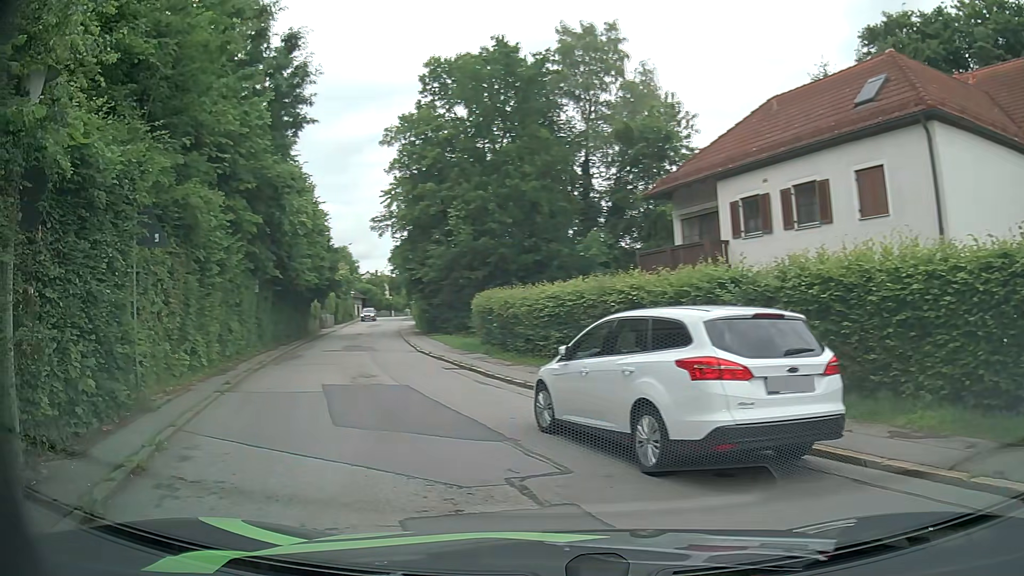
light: Day
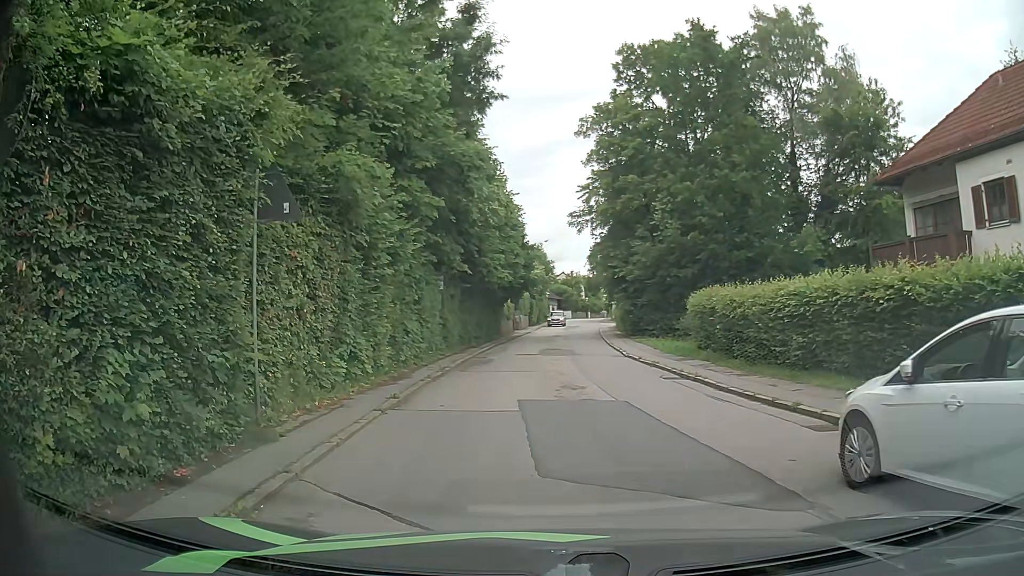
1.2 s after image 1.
(-0.5, +3.0) m; -16°
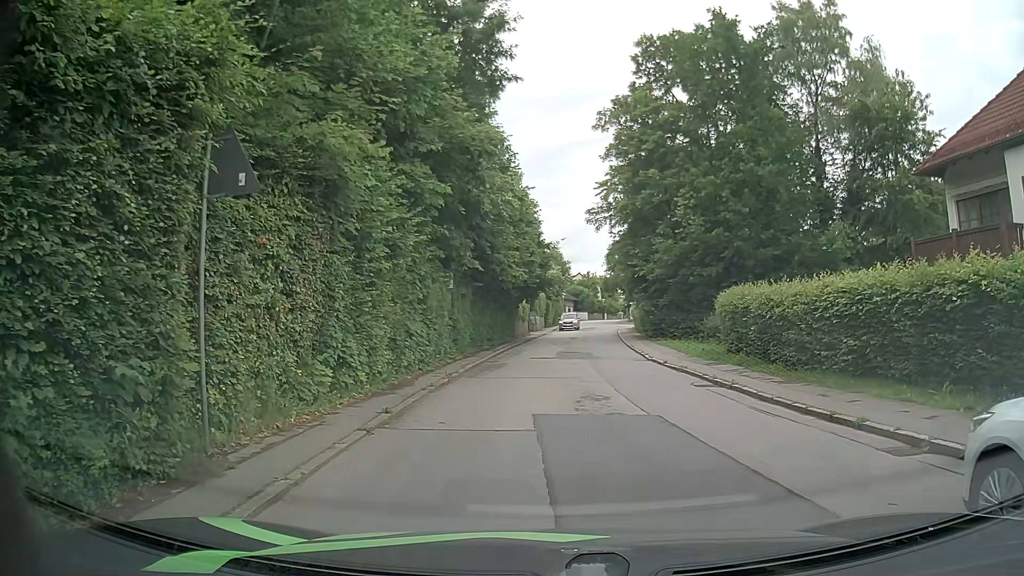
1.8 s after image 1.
(0.0, +1.8) m; -1°
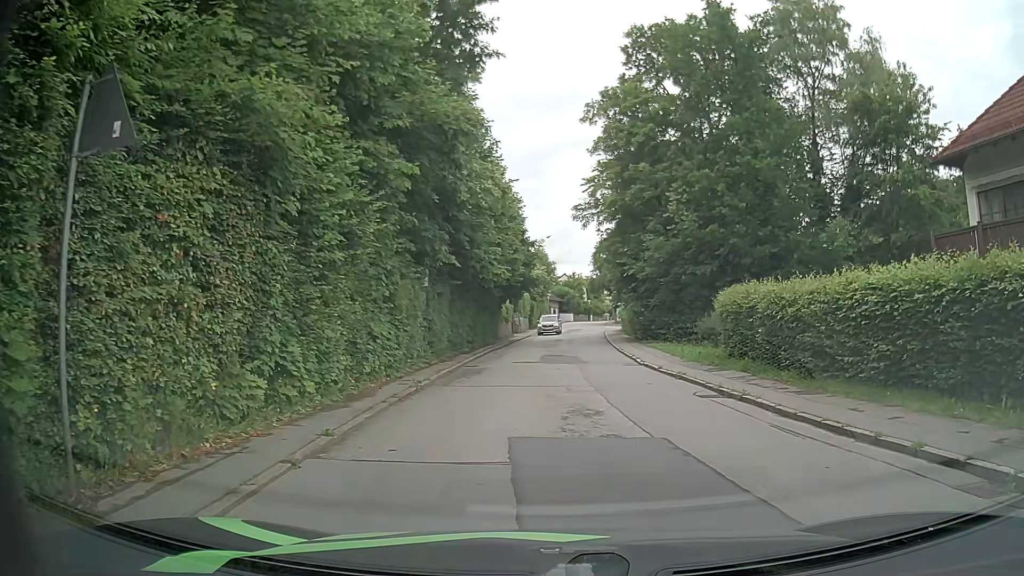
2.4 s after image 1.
(0.0, +2.0) m; +2°
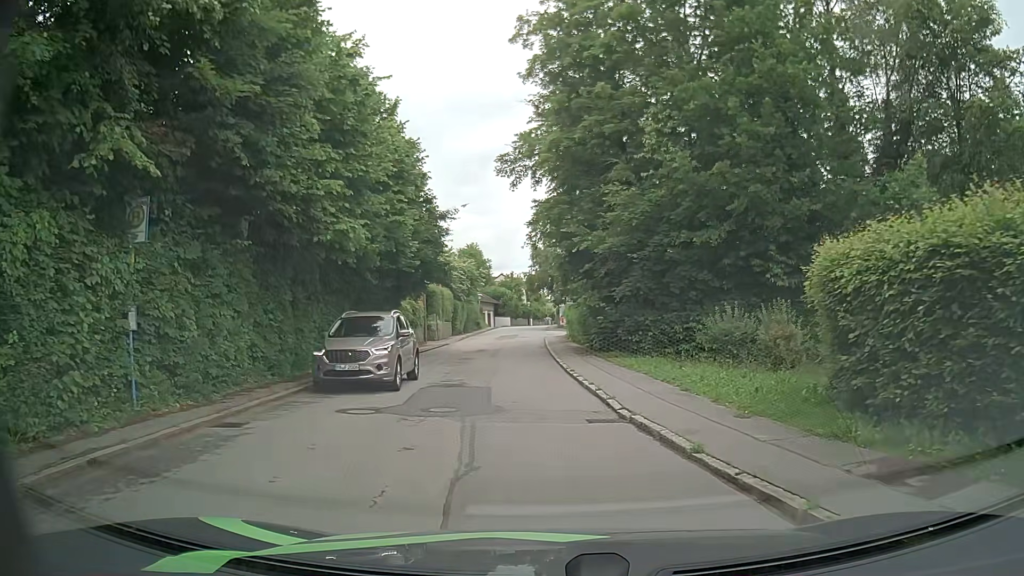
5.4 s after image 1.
(+0.7, +13.3) m; +3°
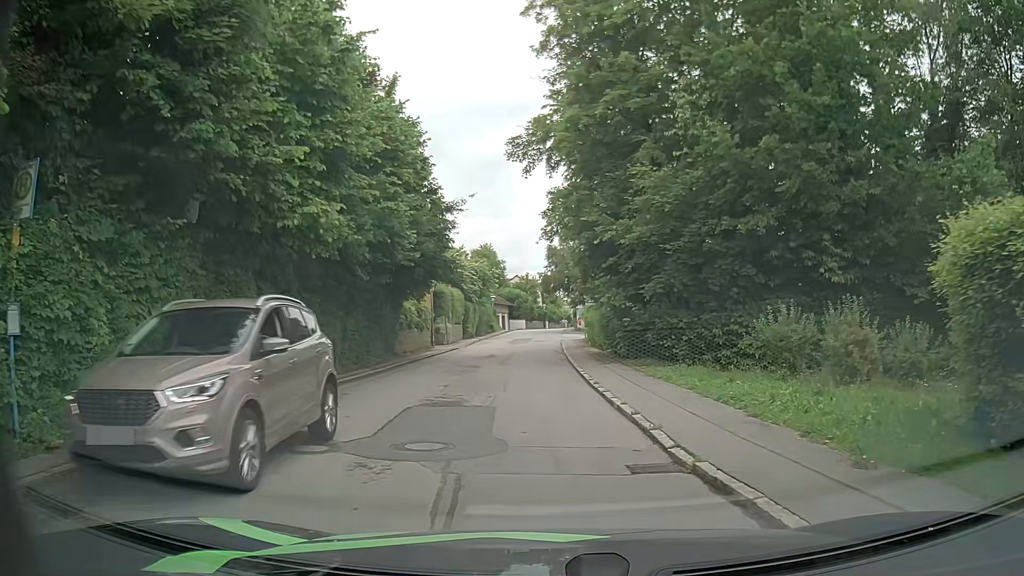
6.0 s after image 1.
(0.0, +3.1) m; -1°
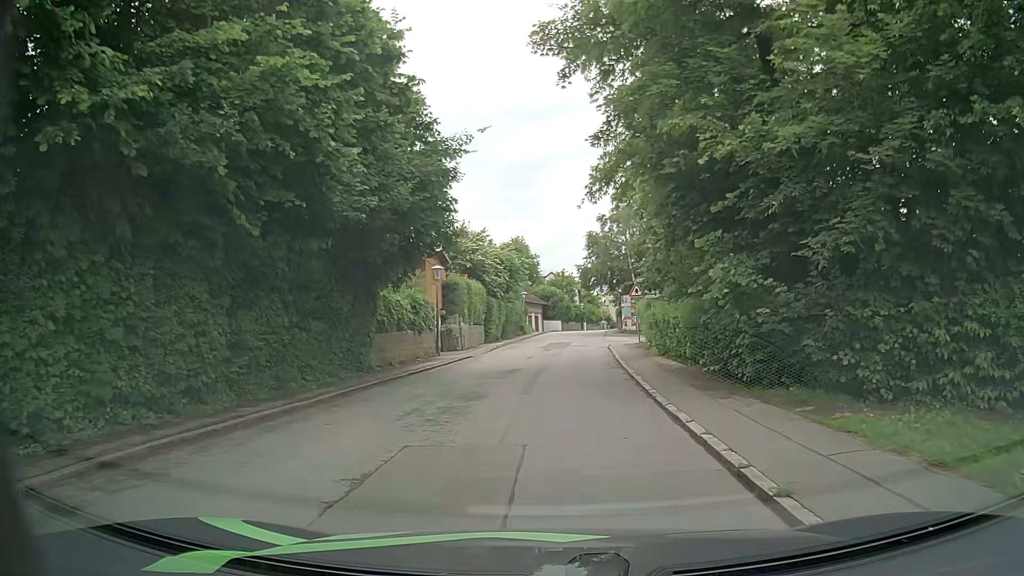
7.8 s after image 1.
(-0.3, +10.0) m; -4°
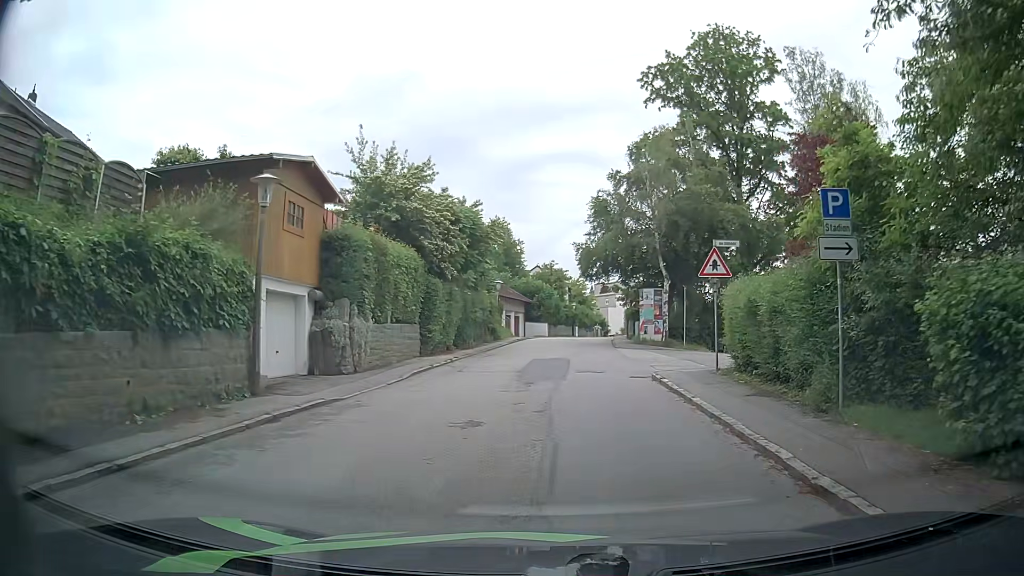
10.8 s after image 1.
(+0.3, +18.2) m; +4°
(0, +10) (0, +20) (0, +30) (+1, +40) (+1, +50) (+2, +60) (+4, +70) (+6, +79) (+9, +89) (+10, +99) m
